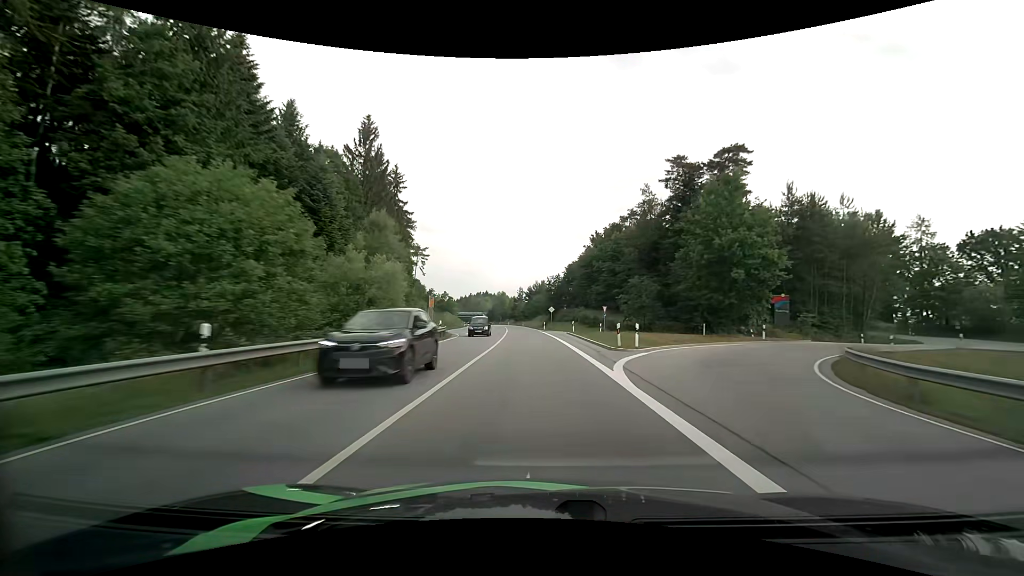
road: primary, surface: asphalt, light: Day
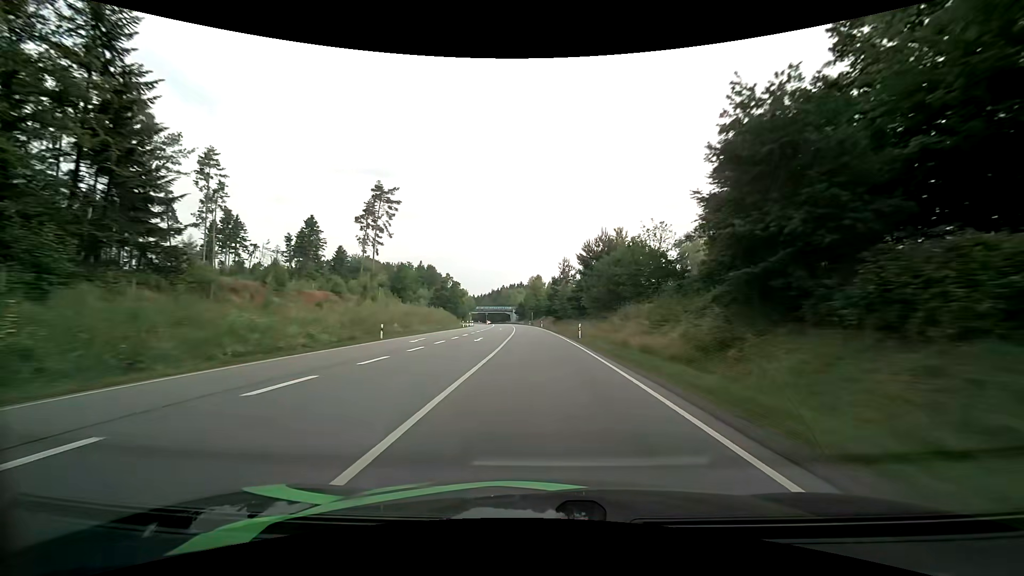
(-3.6, +81.3) m; -5°
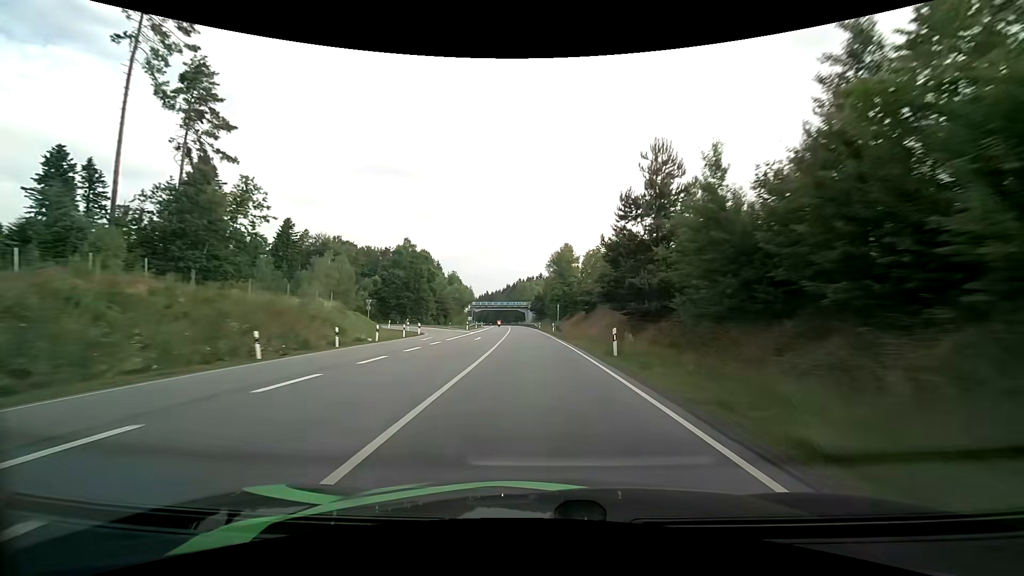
(-1.5, +65.5) m; -3°
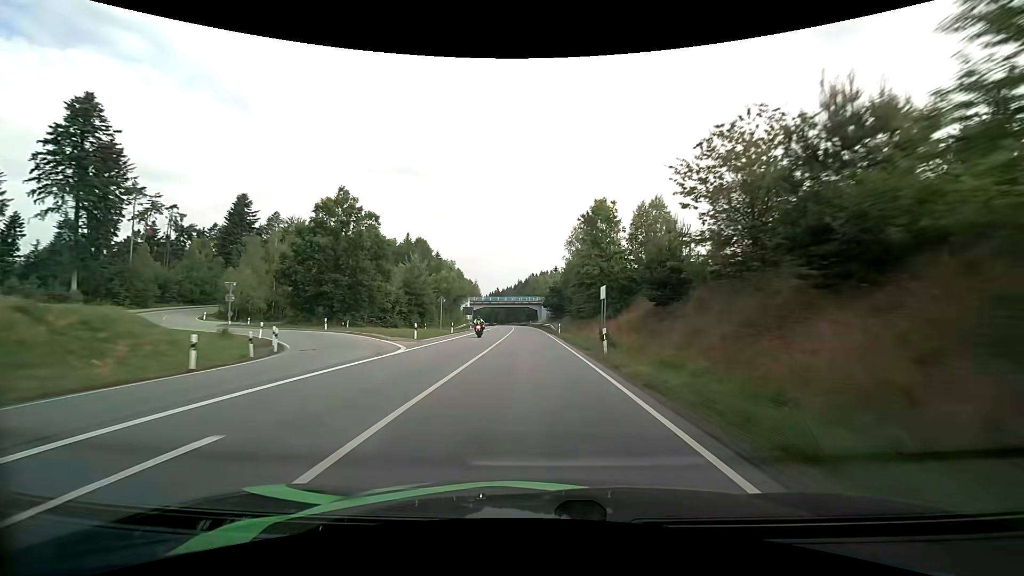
(-0.3, +32.9) m; -1°
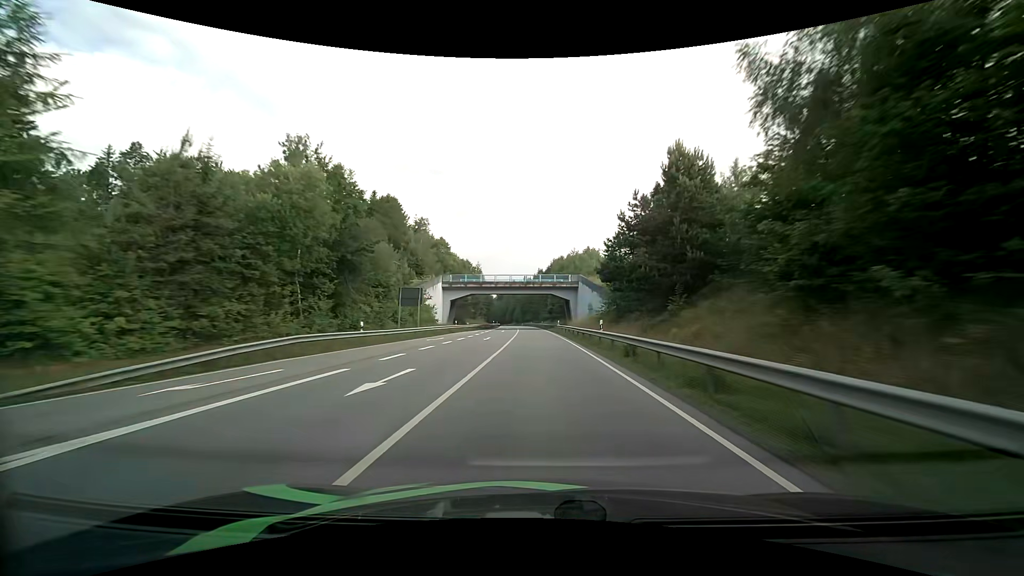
(-1.8, +67.1) m; -2°
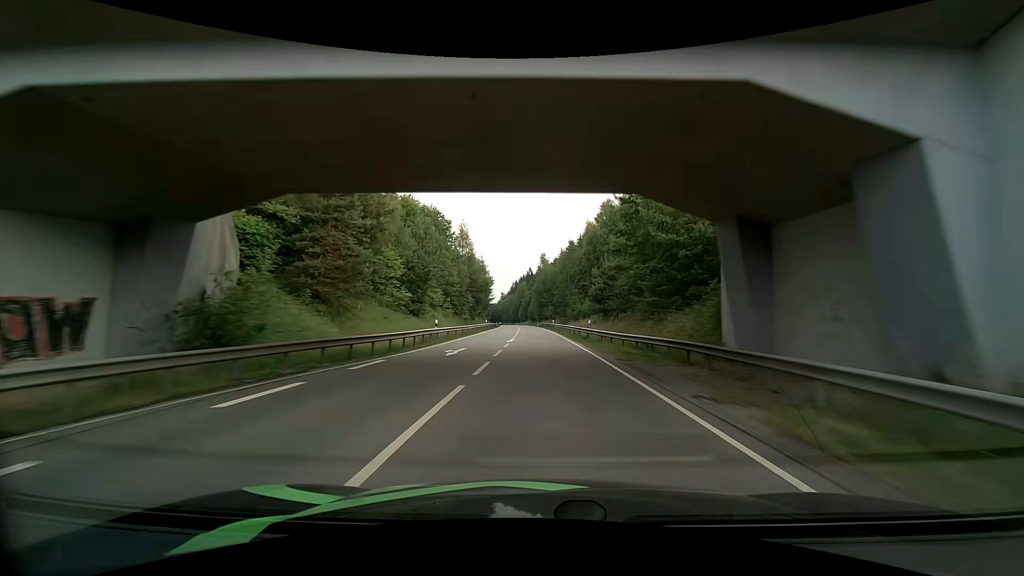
(-1.6, +69.2) m; -2°
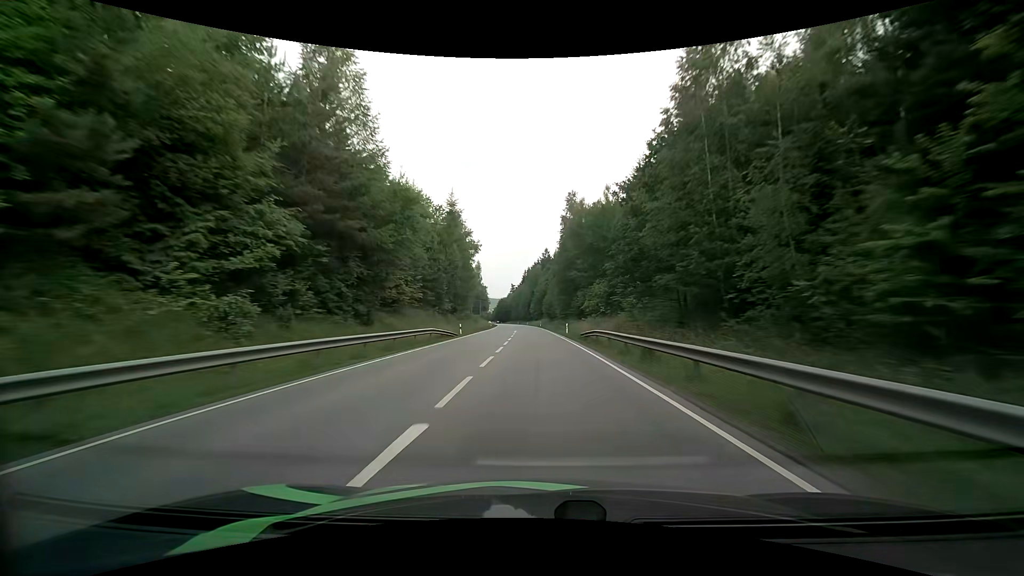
(-1.6, +70.4) m; -2°
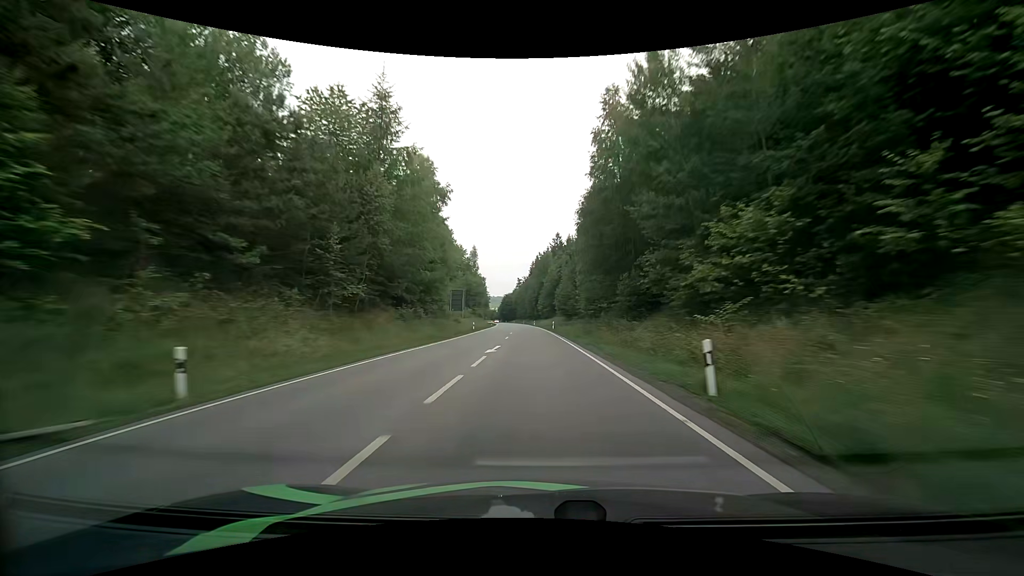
(-0.3, +35.7) m; -1°
(0, +10) (0, +20) (0, +30) (-1, +40) (-1, +50) (-1, +60) (-1, +70) (-2, +80) (-2, +90) (-3, +100) m
